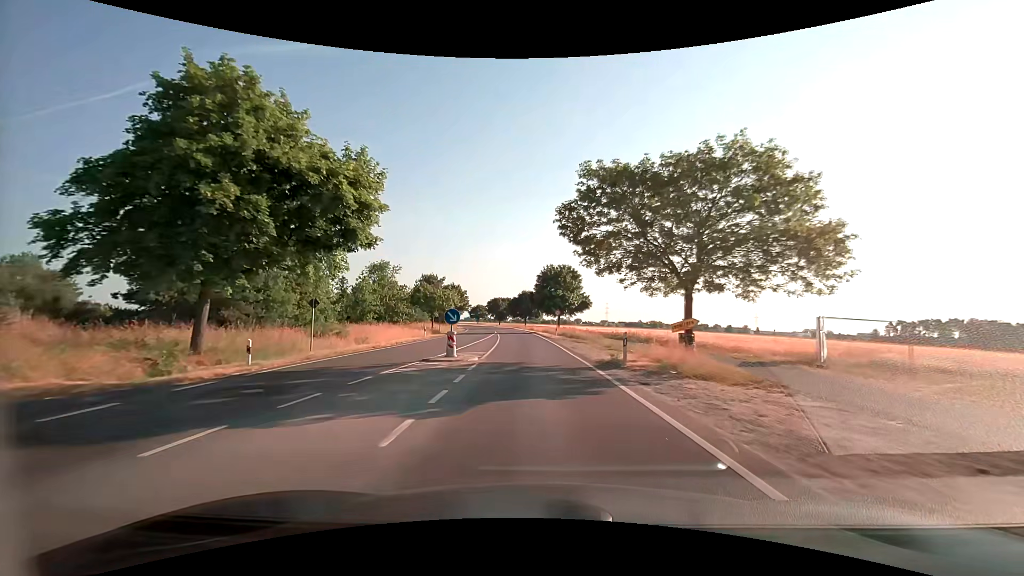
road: secondary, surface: asphalt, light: Day
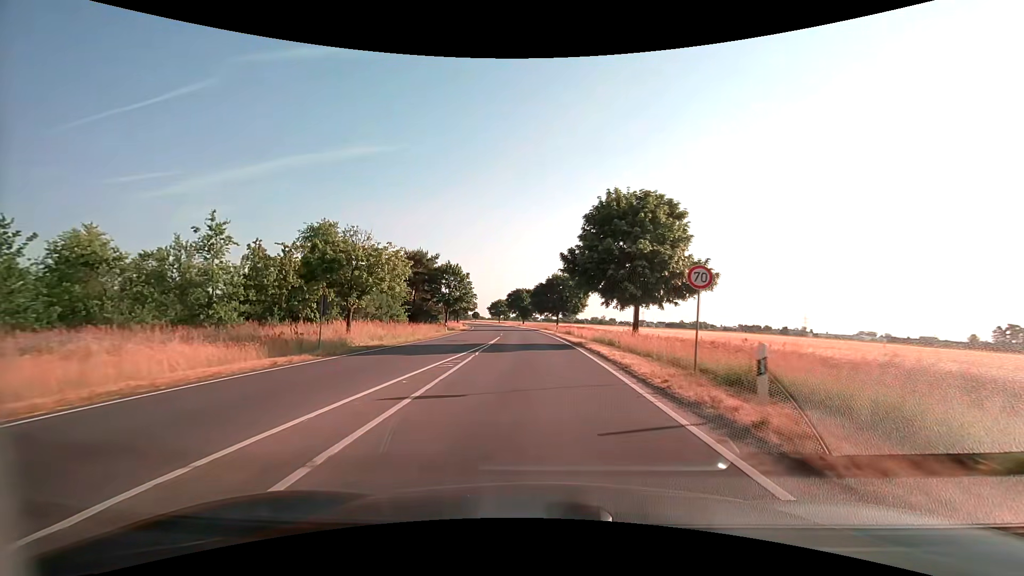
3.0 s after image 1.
(-1.4, +40.9) m; -4°
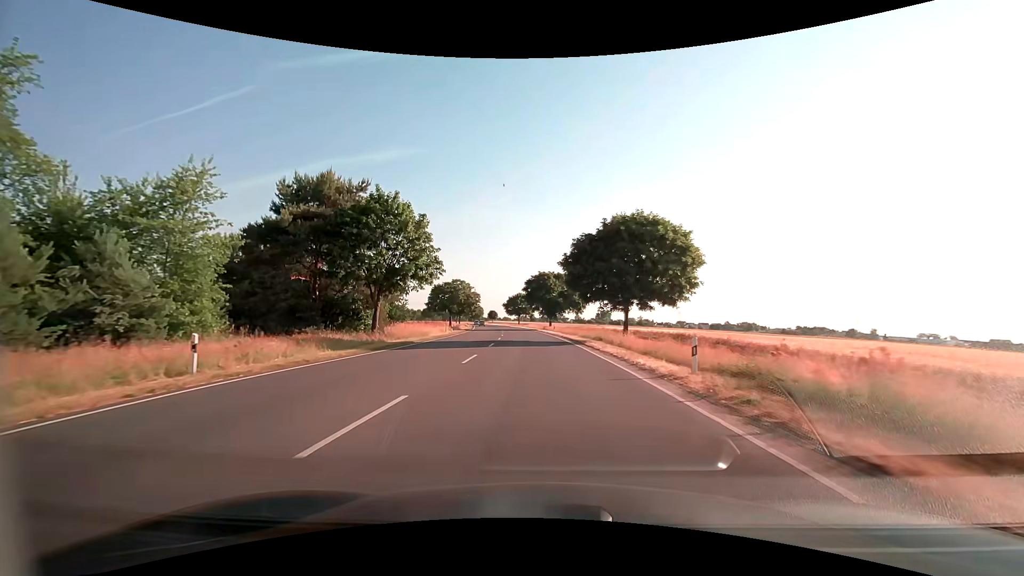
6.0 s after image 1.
(-1.2, +45.9) m; -3°
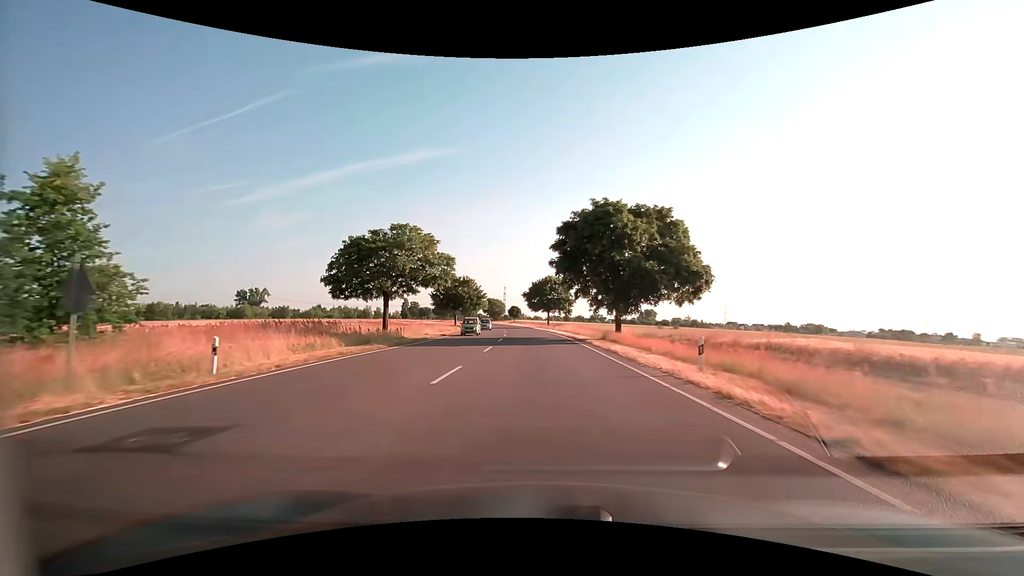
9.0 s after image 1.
(-1.6, +50.1) m; -4°
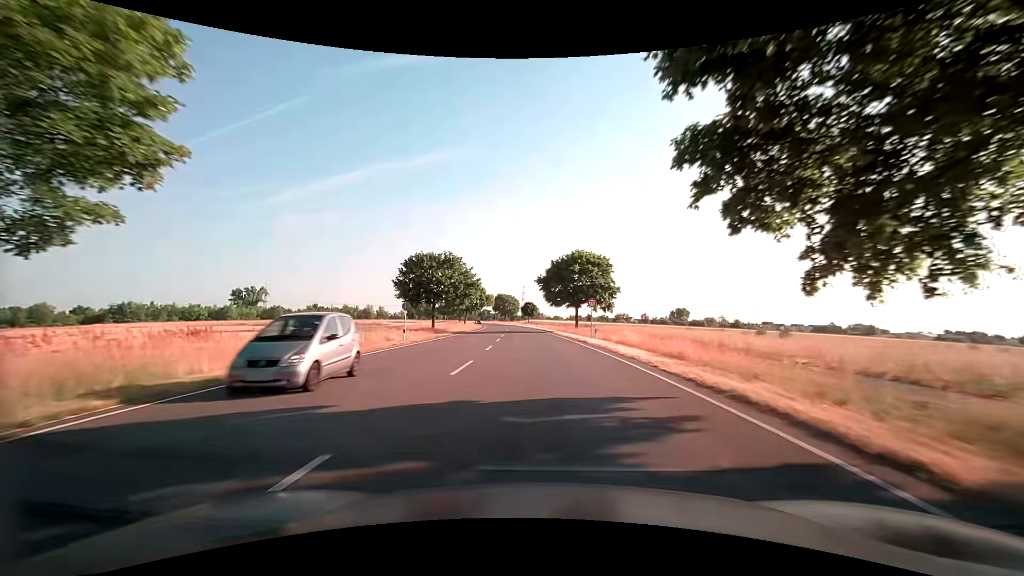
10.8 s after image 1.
(-0.5, +31.7) m; -2°
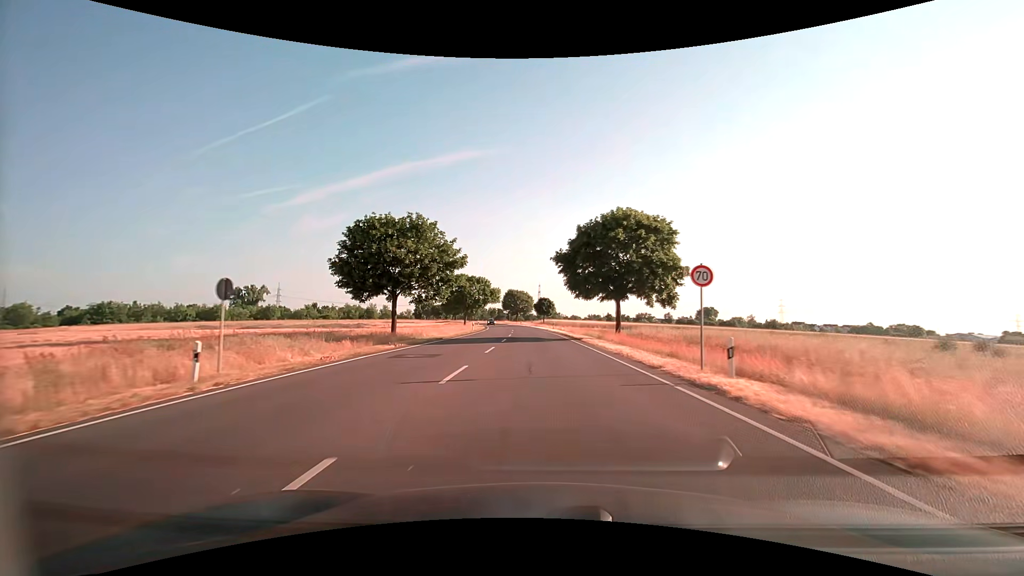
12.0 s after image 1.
(-0.3, +20.9) m; -2°
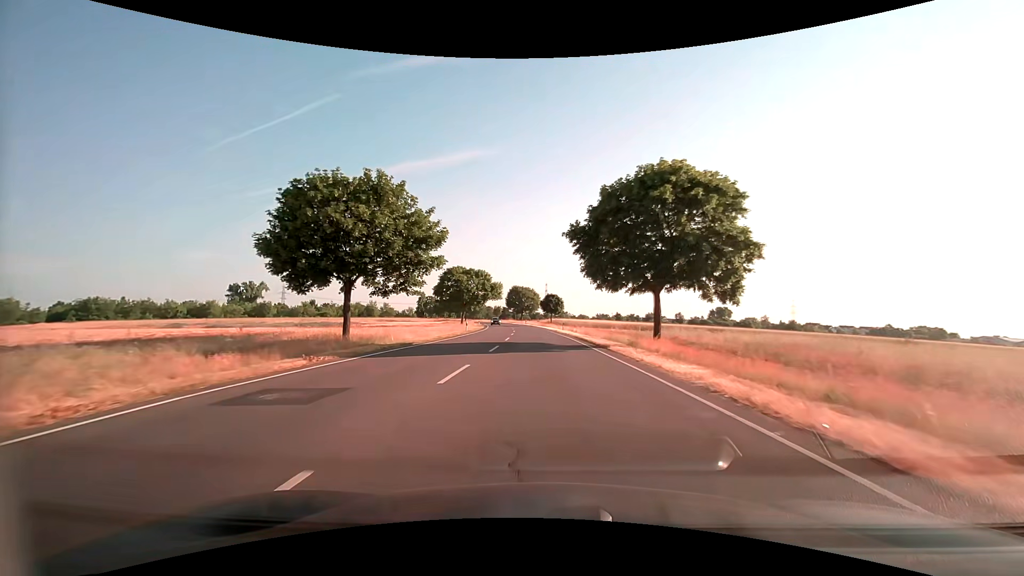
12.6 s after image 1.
(-0.1, +10.3) m; -1°
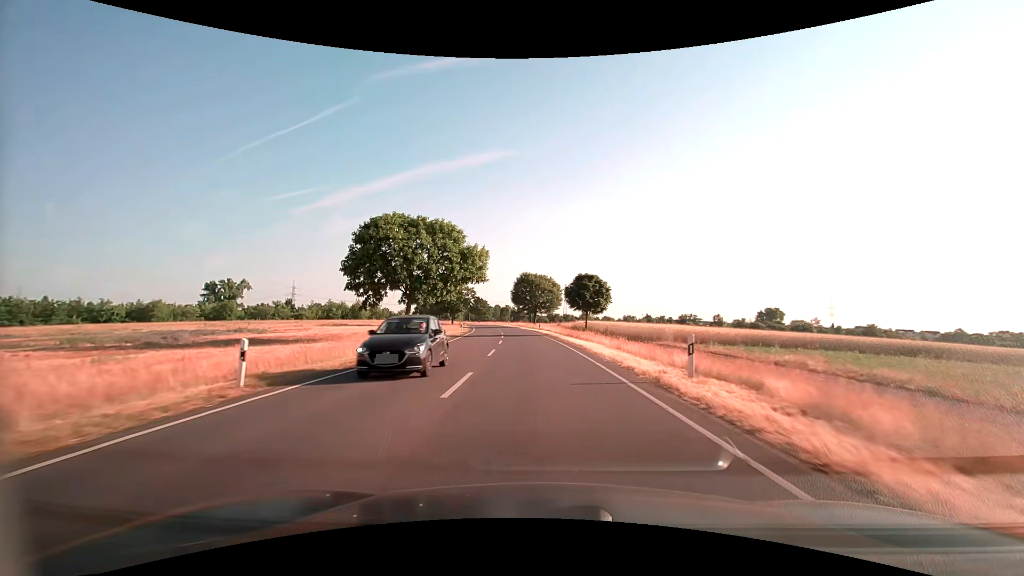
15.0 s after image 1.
(-0.6, +40.2) m; -2°
(0, +10) (0, +20) (-1, +30) (-1, +40) (-2, +50) (-3, +60) (-4, +70) (-5, +80) (-7, +90) (-9, +100) m
